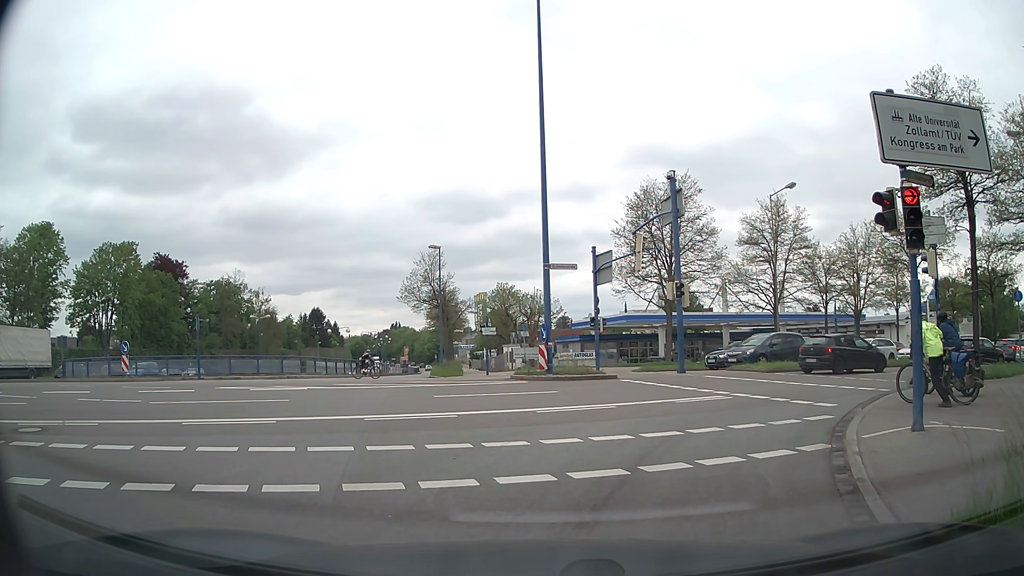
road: trunk_link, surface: asphalt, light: Day
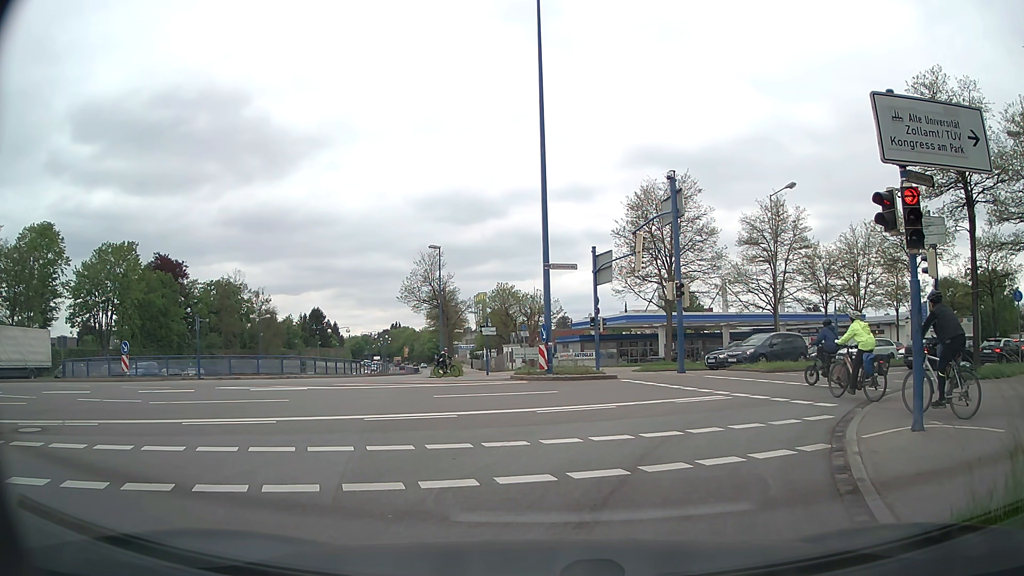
(0.0, 0.0) m; 0°
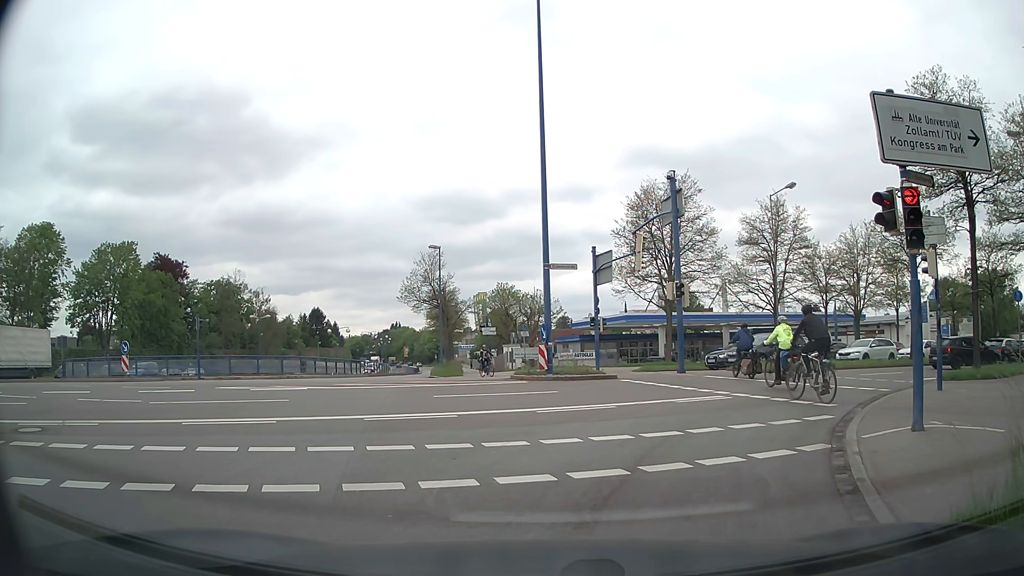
(0.0, 0.0) m; 0°
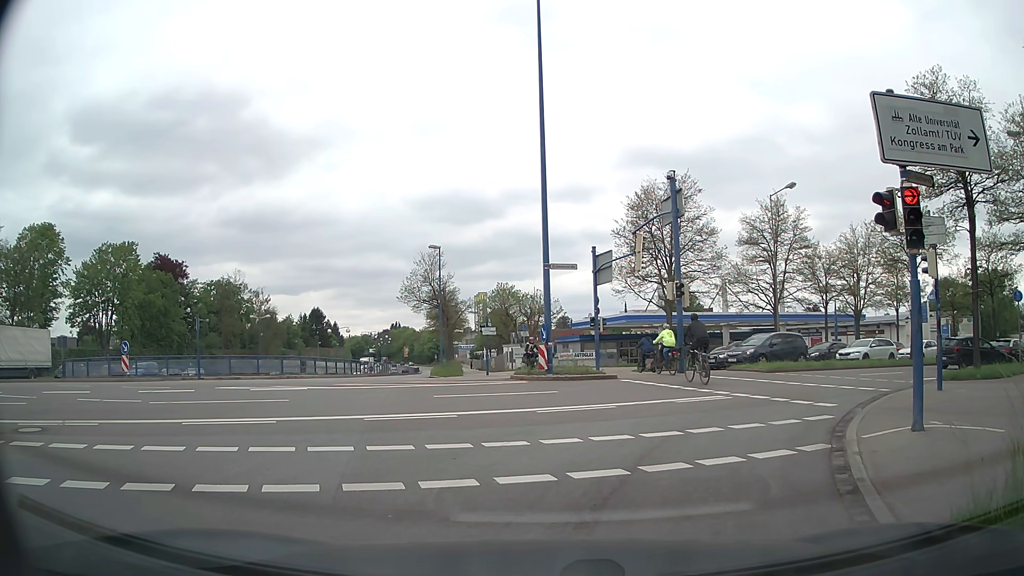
(0.0, 0.0) m; 0°
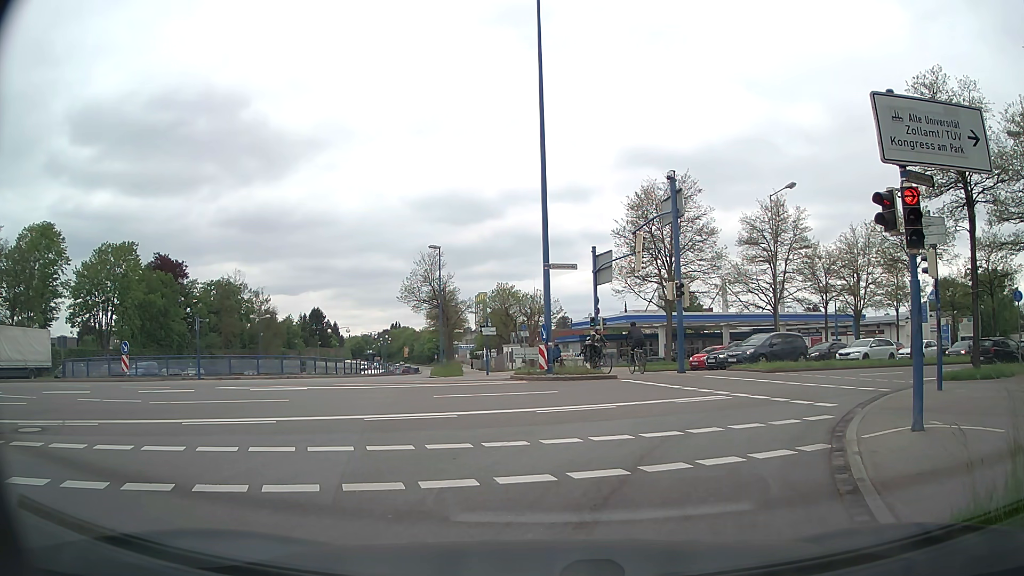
(0.0, 0.0) m; 0°
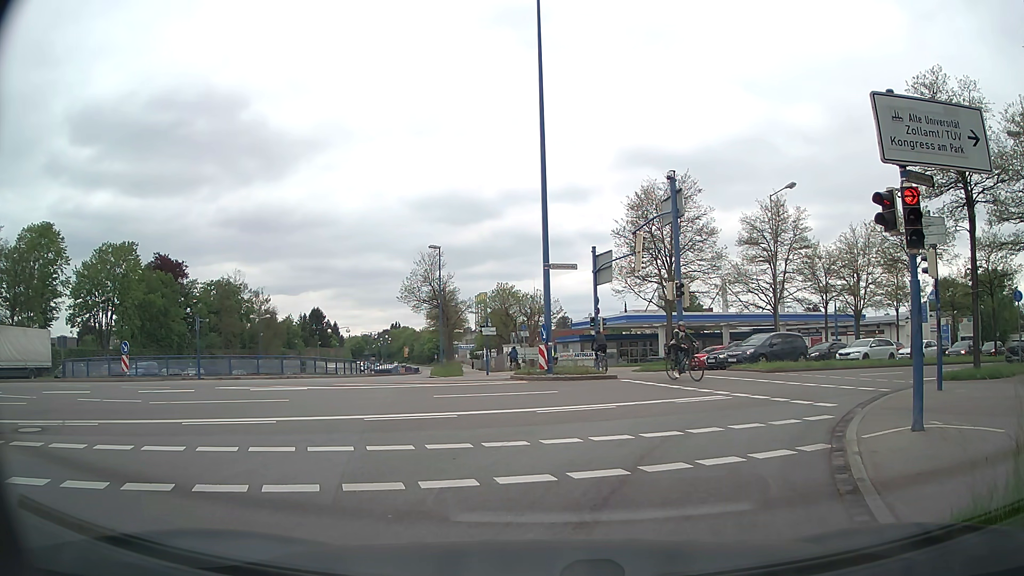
(0.0, 0.0) m; 0°
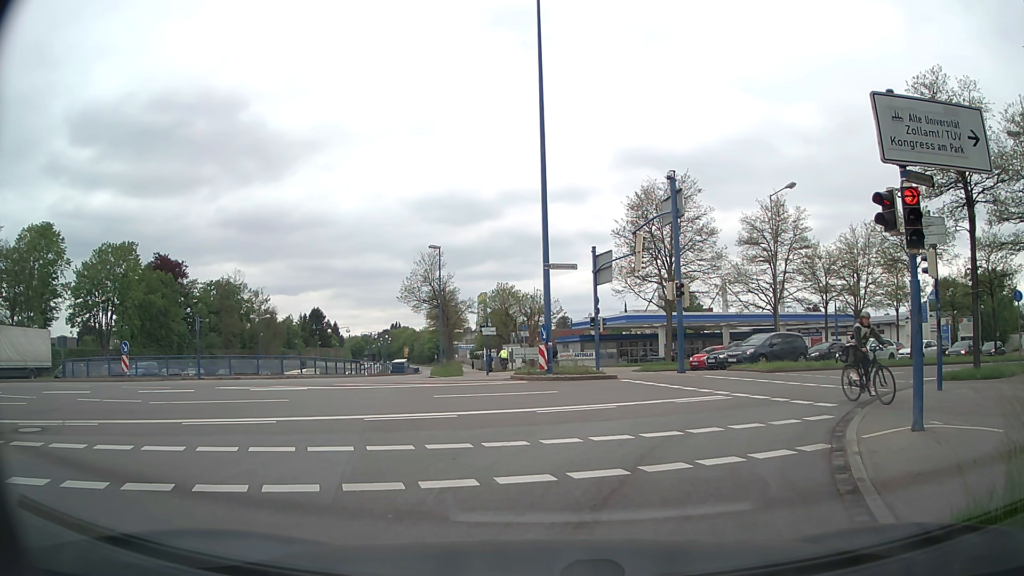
(0.0, 0.0) m; 0°
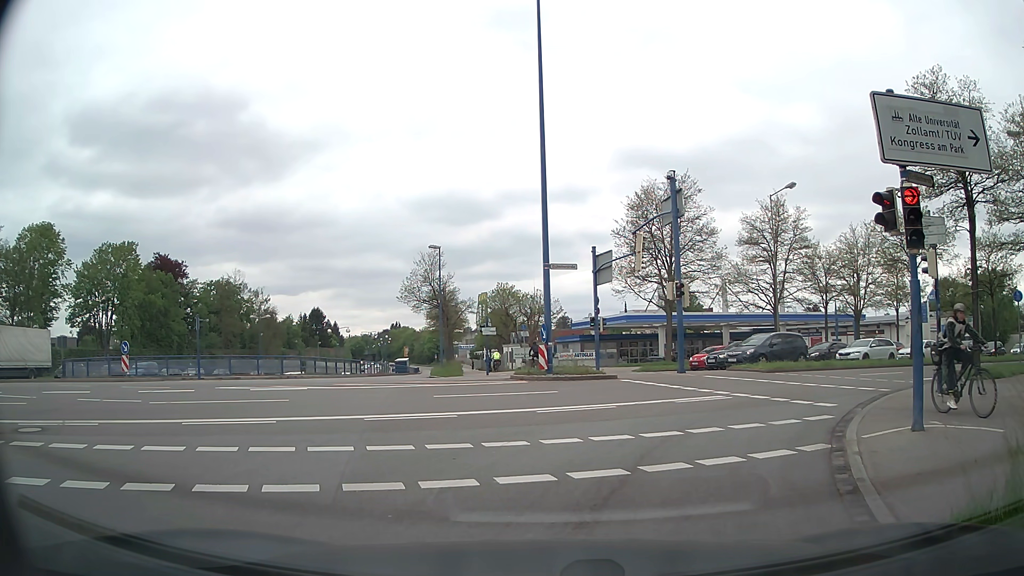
(0.0, 0.0) m; 0°
(+1, +10) (+6, +18) (+14, +25) (+22, +31) (+31, +36) (+39, +41) (+47, +46) (+56, +52) (+64, +58) (+72, +64) m
